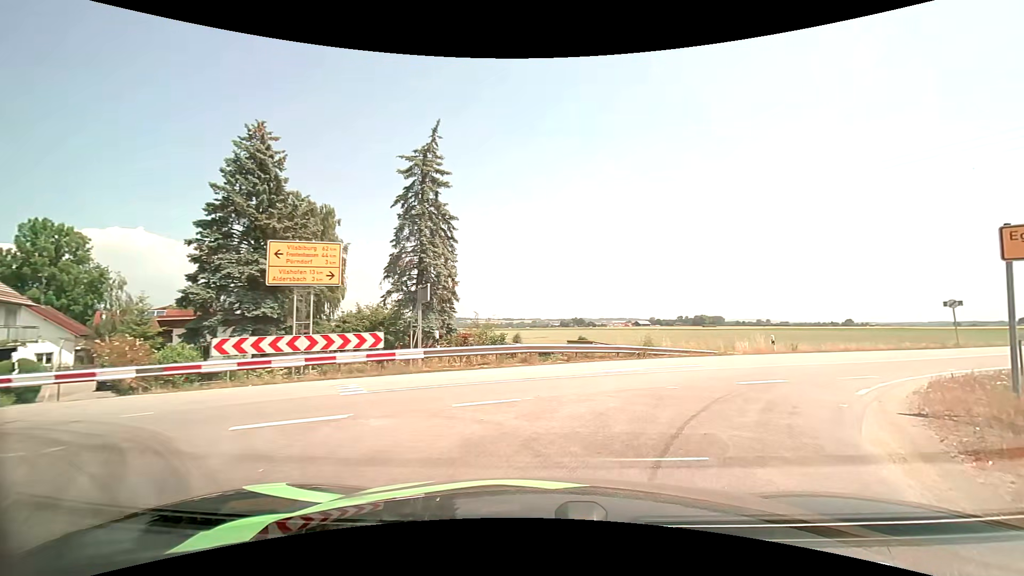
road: secondary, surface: asphalt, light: Day
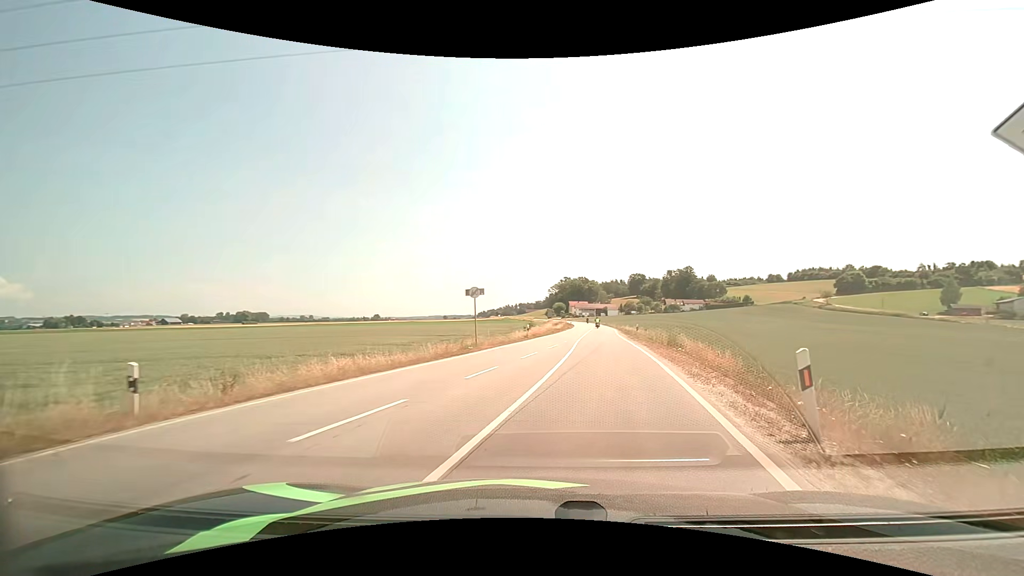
(+8.7, +16.7) m; +48°
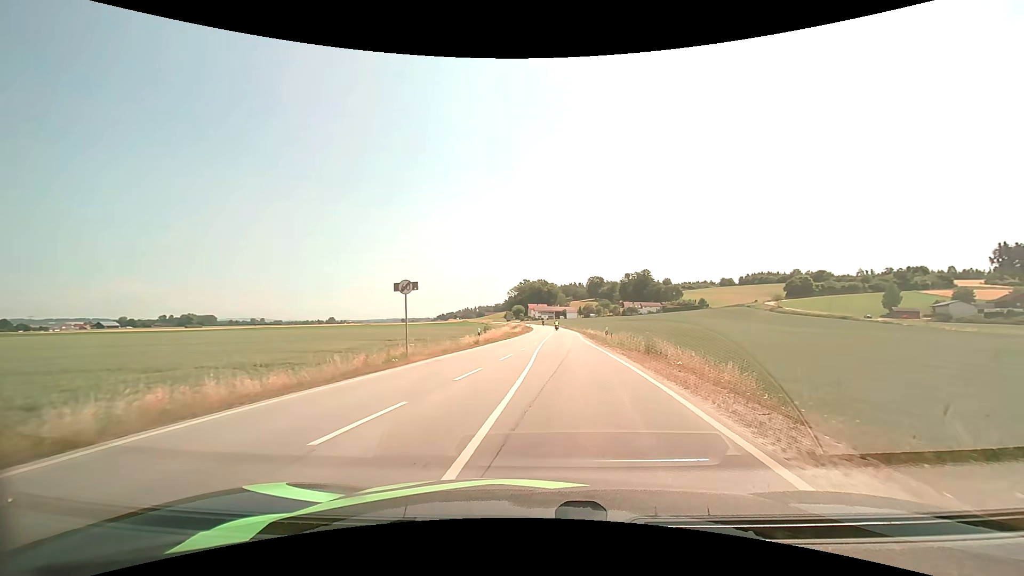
(+0.3, +6.2) m; +5°
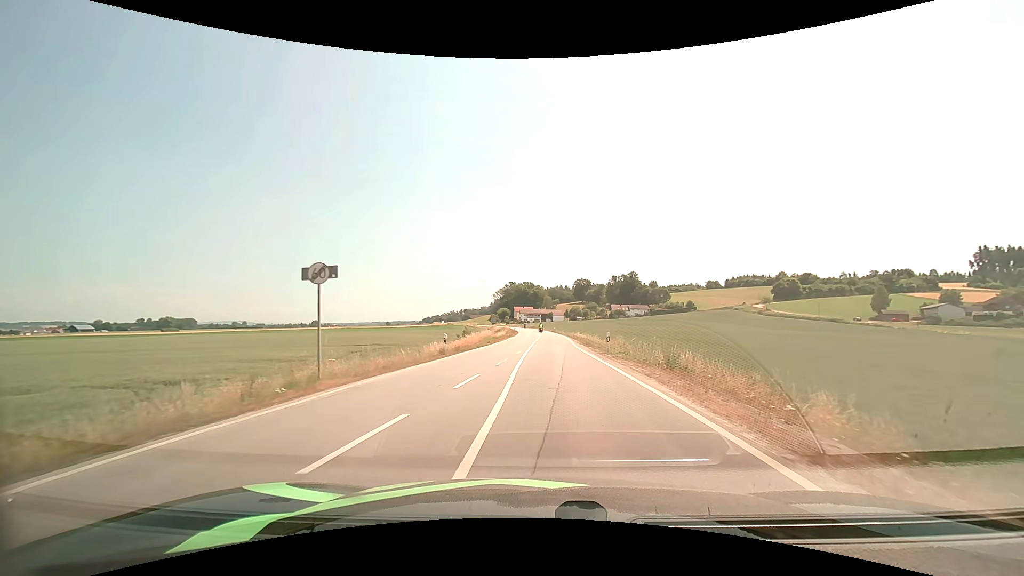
(+0.1, +7.1) m; +2°
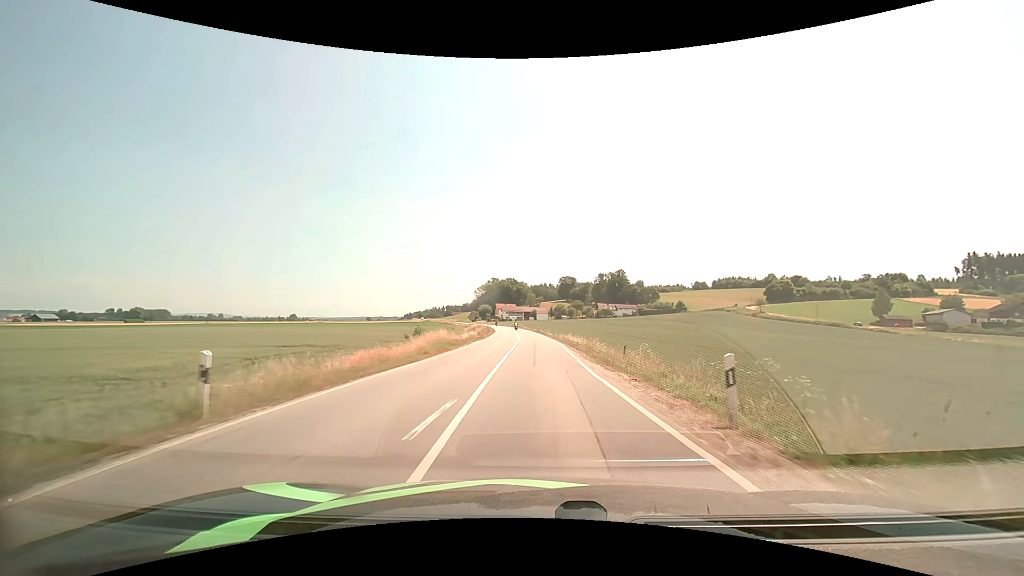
(+0.3, +17.5) m; +2°
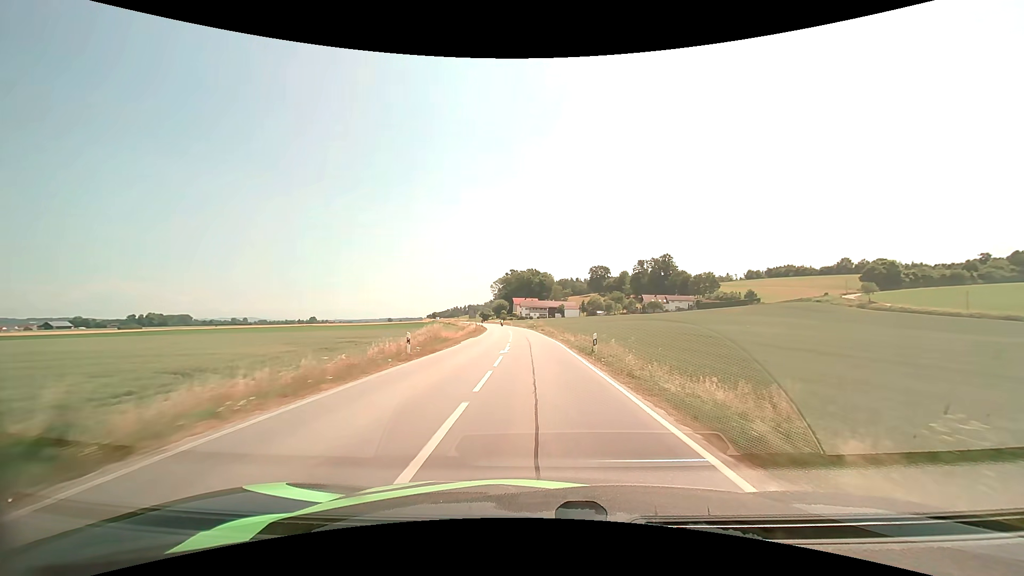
(-0.8, +59.1) m; -3°
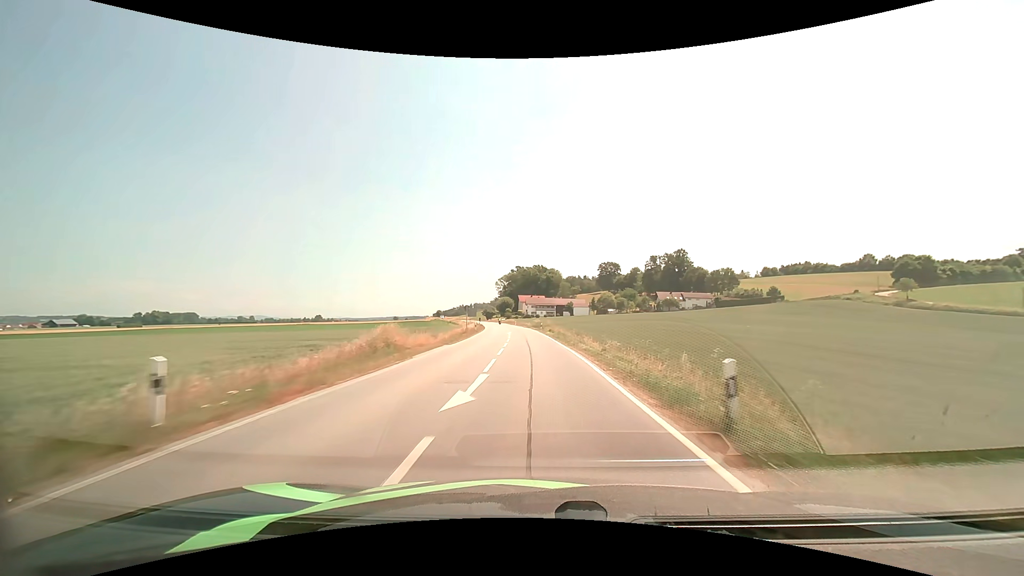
(-0.1, +13.7) m; -1°
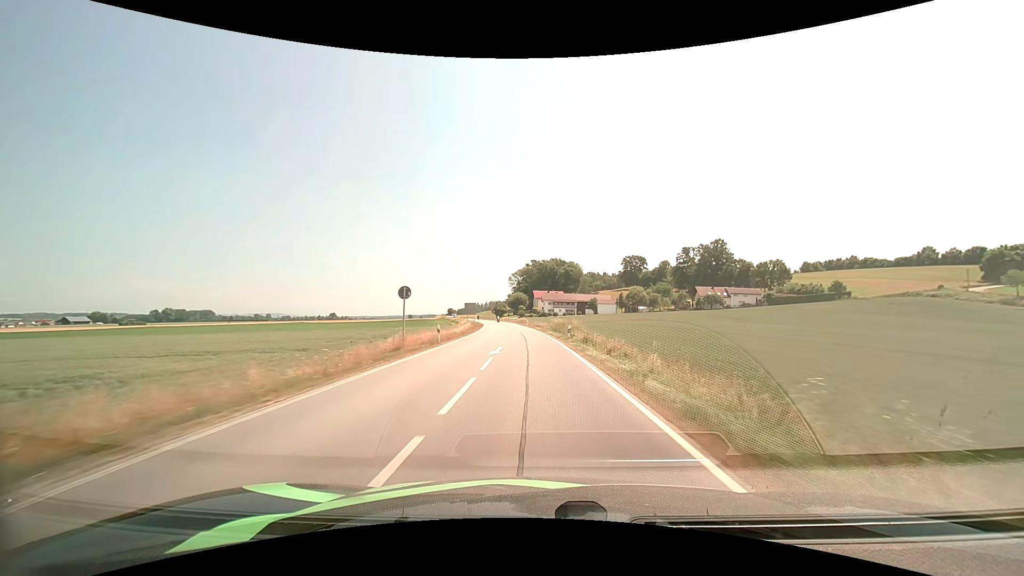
(-0.5, +28.5) m; -2°
(0, +10) (0, +20) (-1, +30) (-1, +40) (-2, +50) (-2, +60) (-3, +70) (-4, +80) (-5, +90) (-7, +100) m
